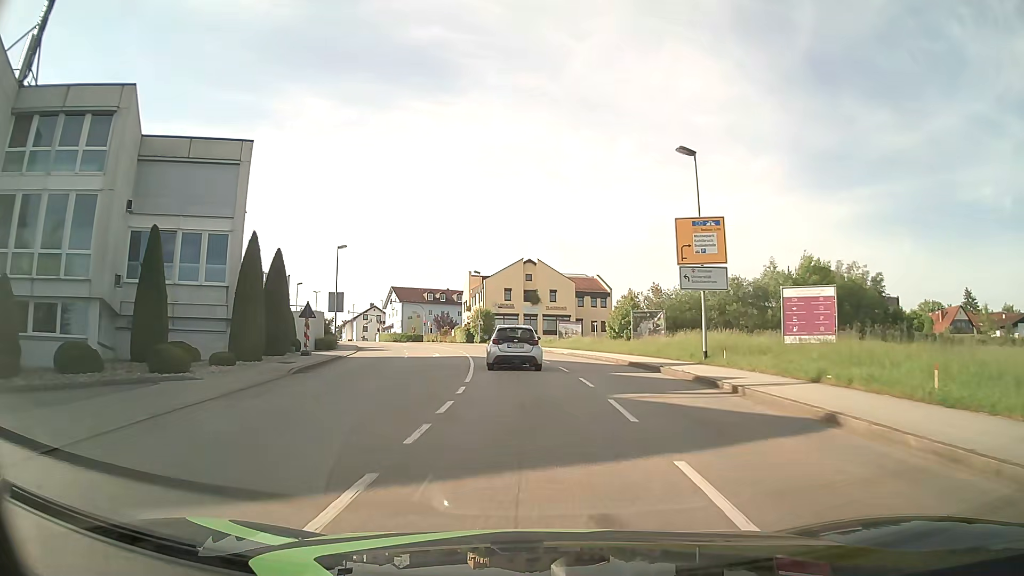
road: tertiary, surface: asphalt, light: Day
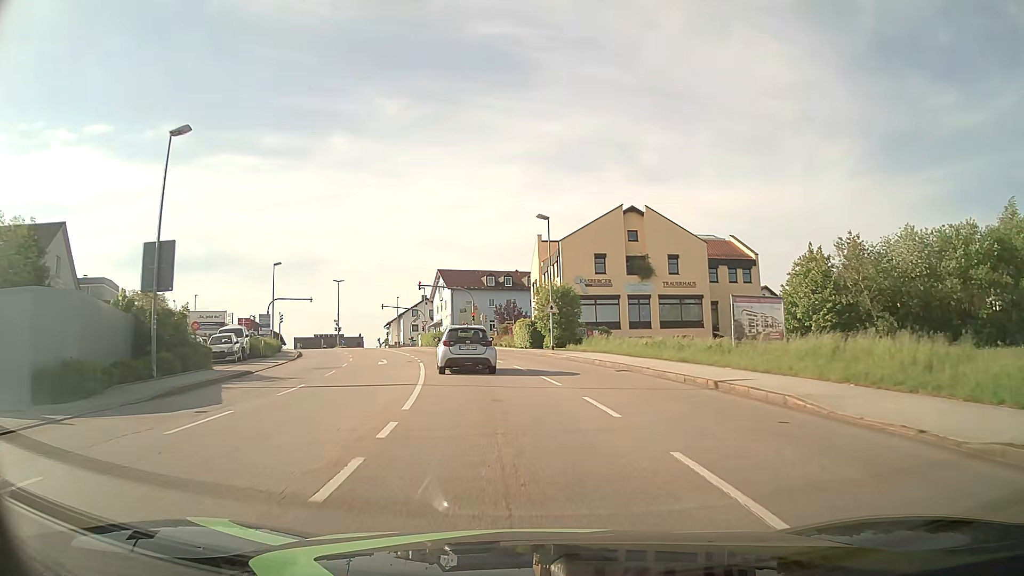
(-1.9, +35.5) m; -7°
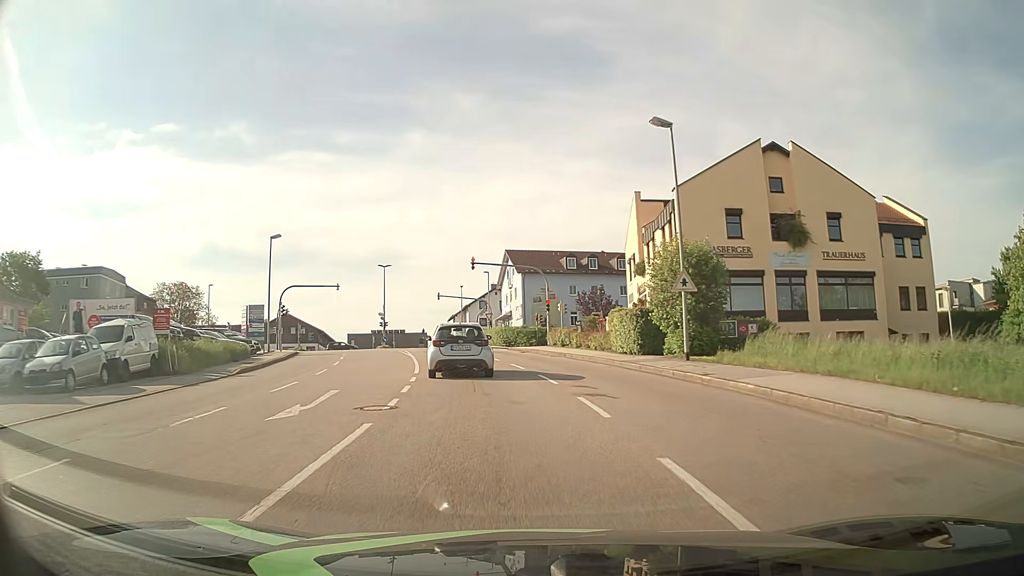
(-1.2, +18.3) m; -7°
(0, +10) (-1, +20) (-3, +30) (-5, +40) (-8, +49) (-10, +59) (-12, +69) (-15, +78) (-18, +88) (-26, +93) m
